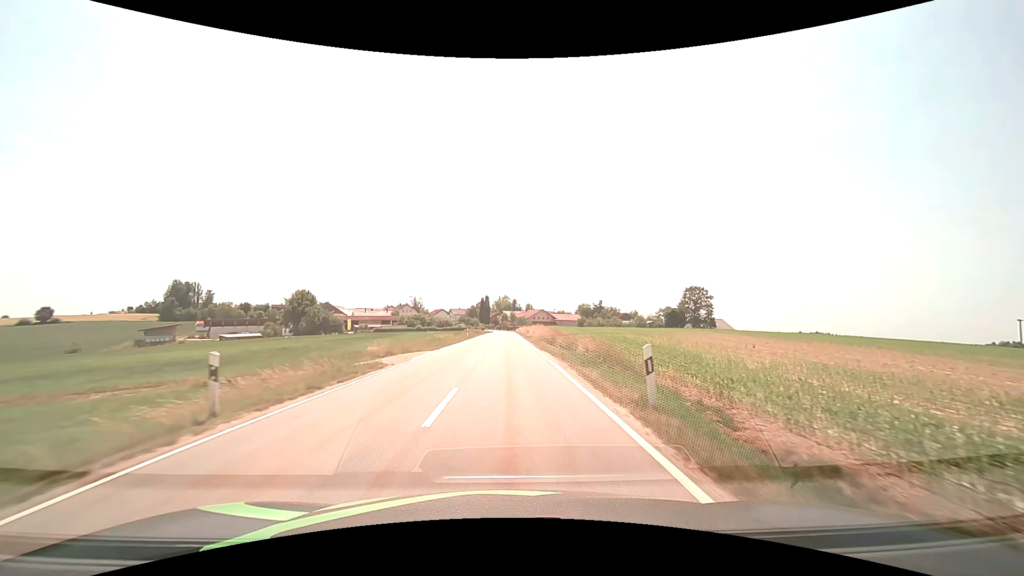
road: tertiary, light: Day
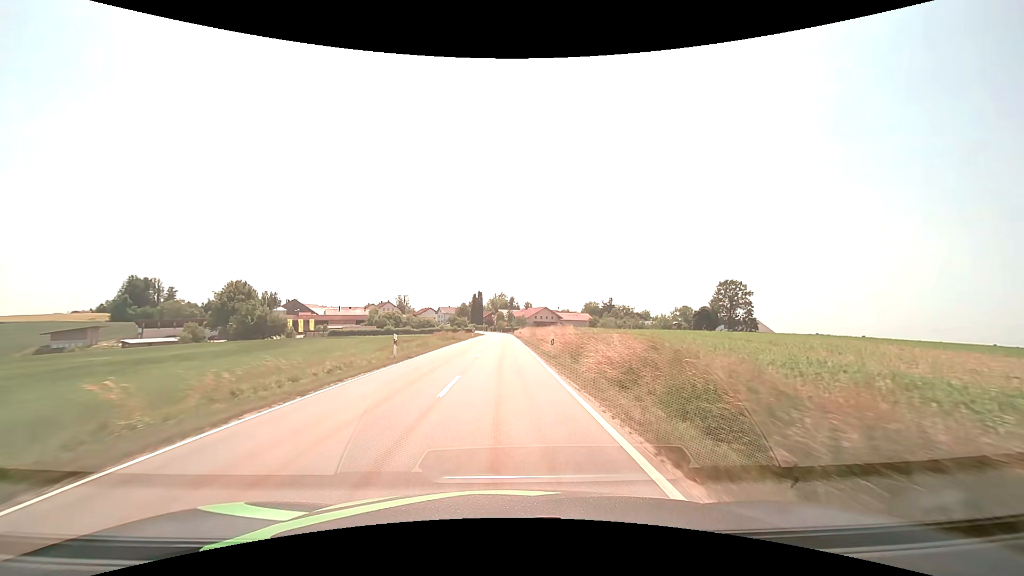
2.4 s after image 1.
(+0.2, +34.1) m; 0°
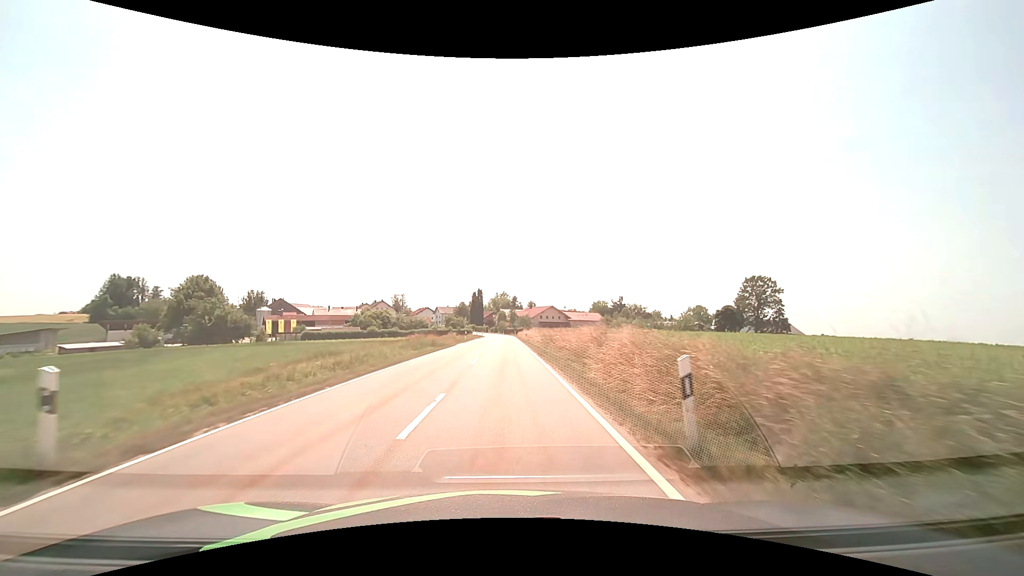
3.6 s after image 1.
(0.0, +16.0) m; 0°
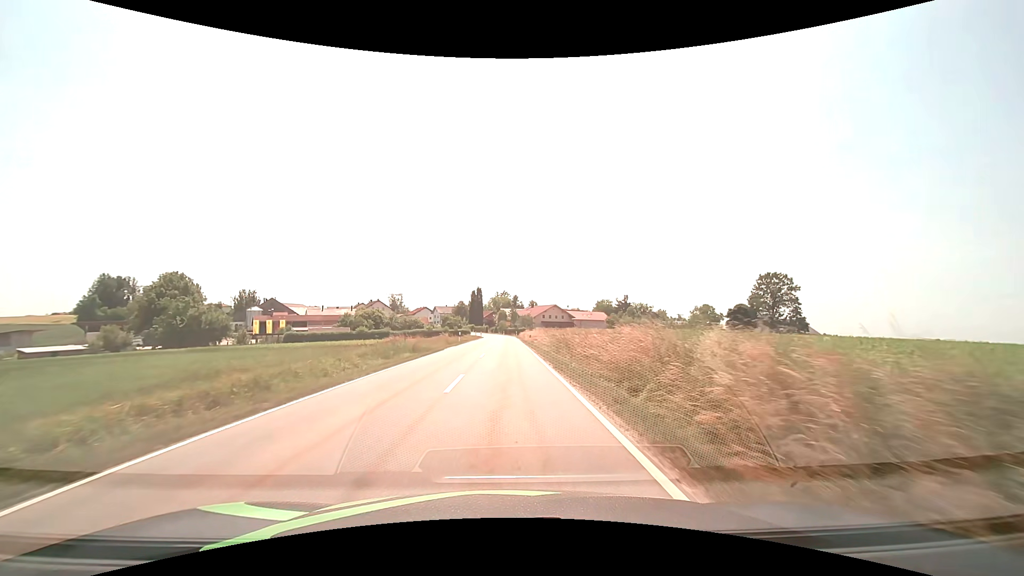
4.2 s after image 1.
(0.0, +7.9) m; 0°
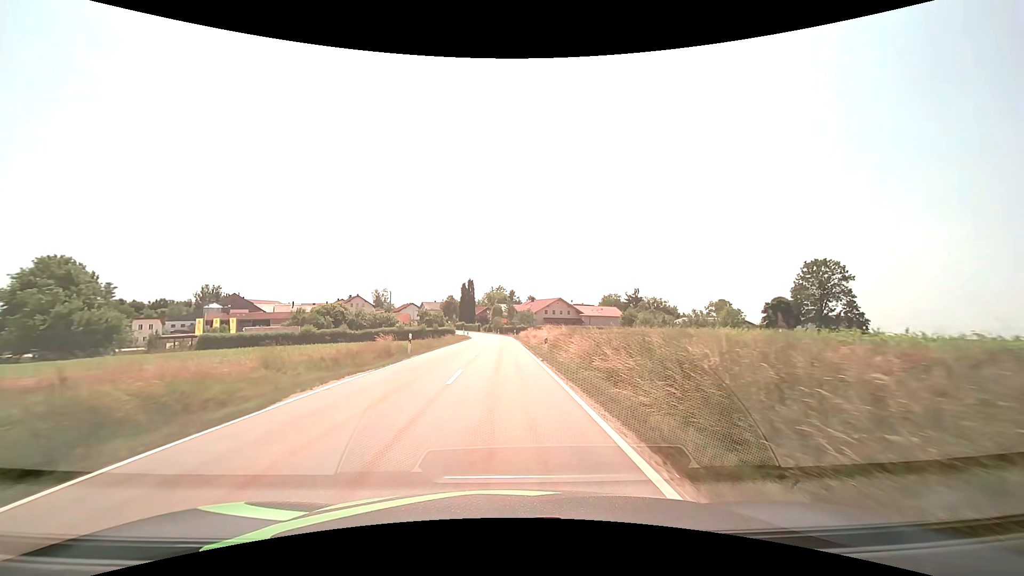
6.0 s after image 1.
(0.0, +23.4) m; 0°
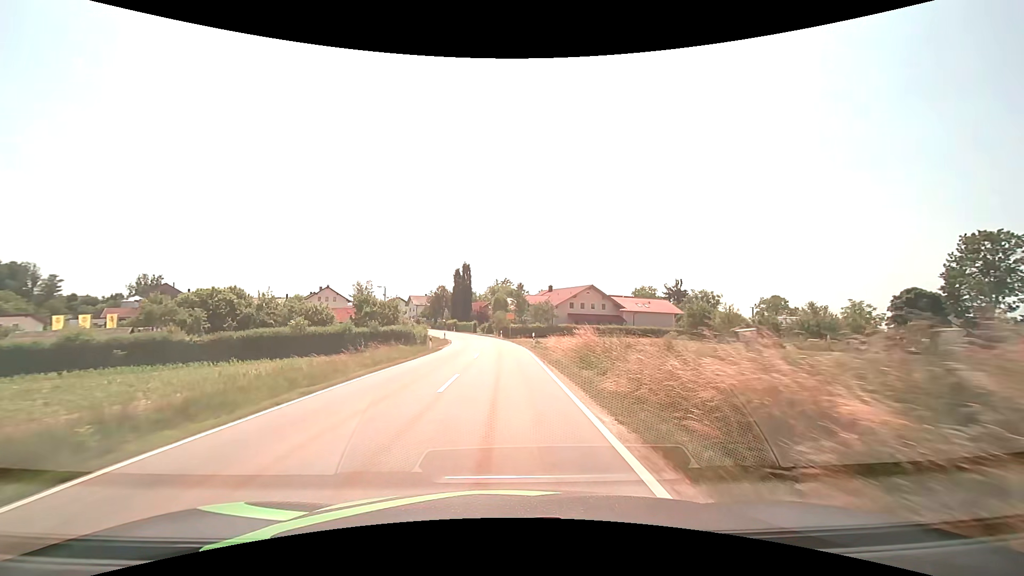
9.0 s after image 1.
(-0.2, +38.4) m; -1°
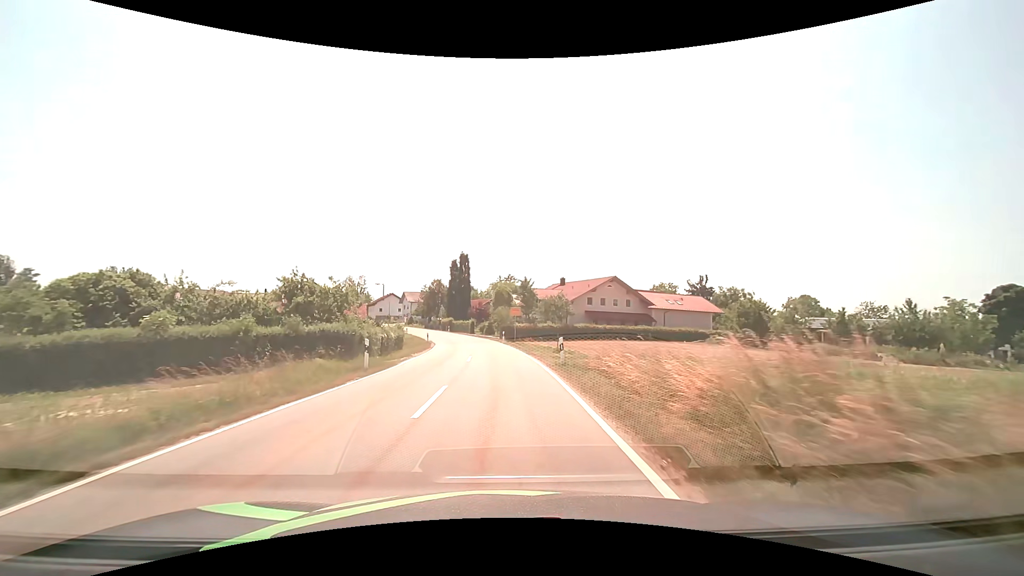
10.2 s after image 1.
(0.0, +15.3) m; 0°
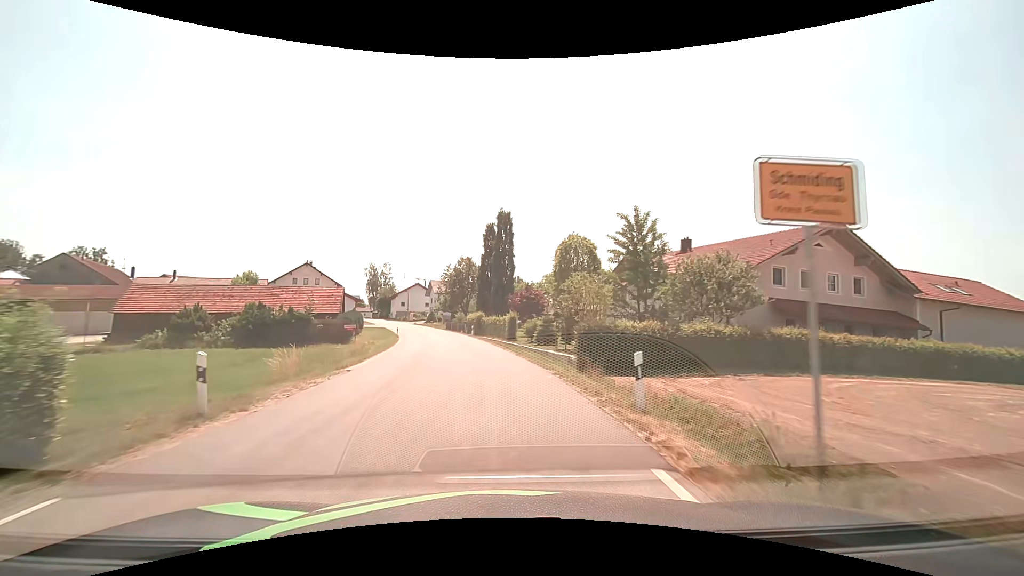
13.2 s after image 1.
(-1.5, +38.1) m; -6°
(0, +10) (-1, +20) (-2, +30) (-4, +40) (-6, +50) (-8, +59) (-11, +69) (-14, +78) (-18, +88) (-21, +97) m
